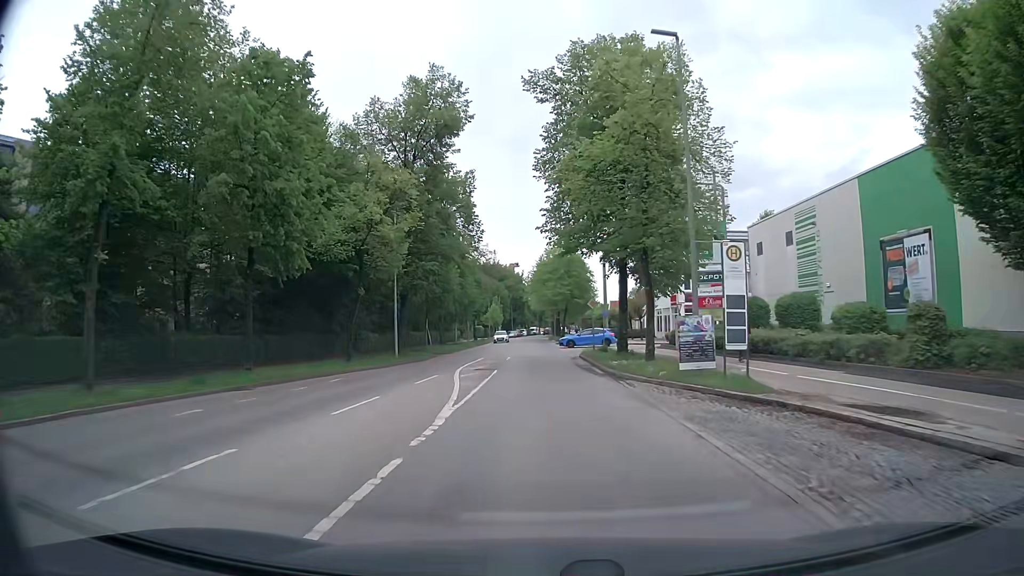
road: tertiary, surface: asphalt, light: Day
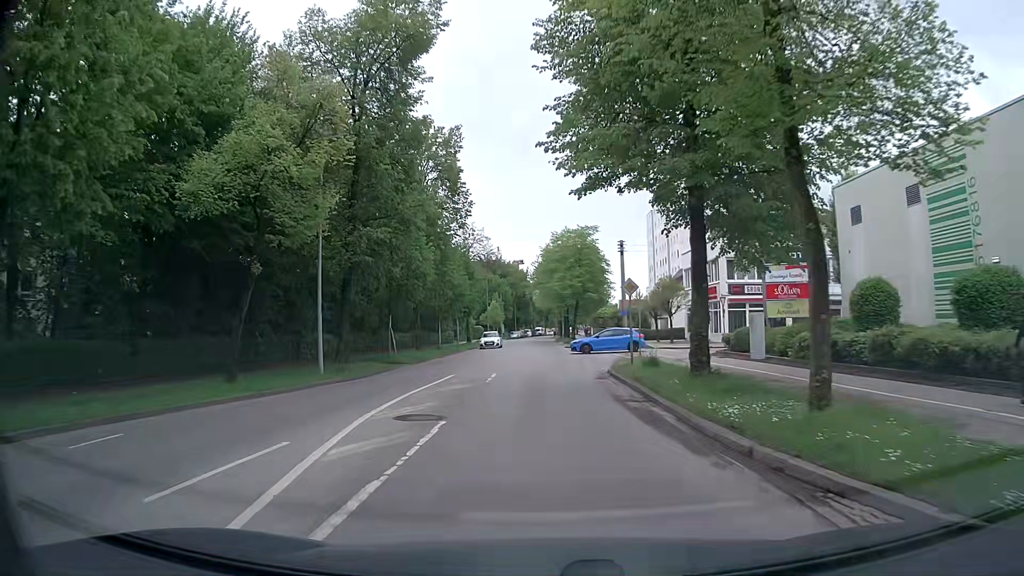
(0.0, +12.6) m; 0°
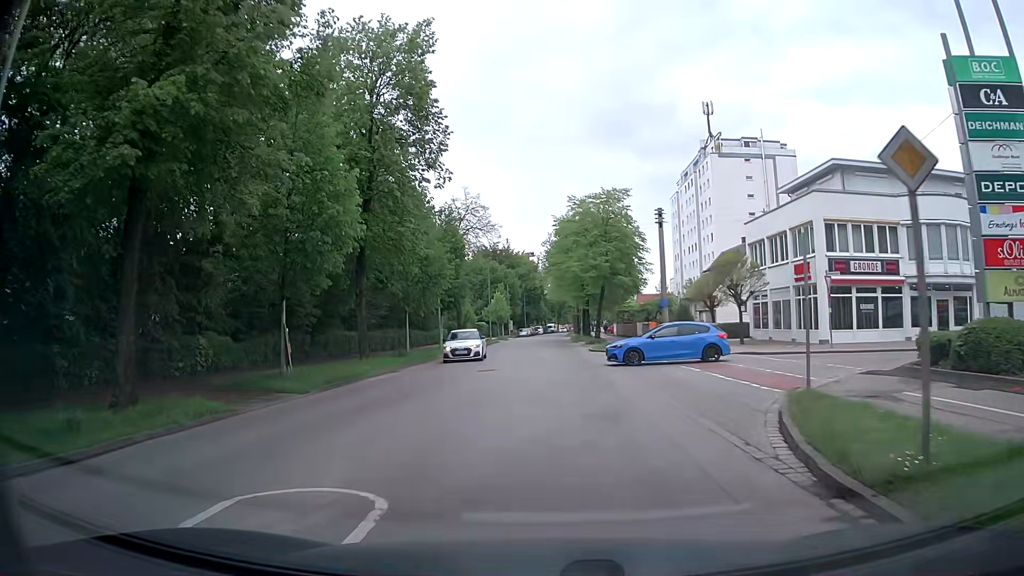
(-0.2, +15.5) m; -2°
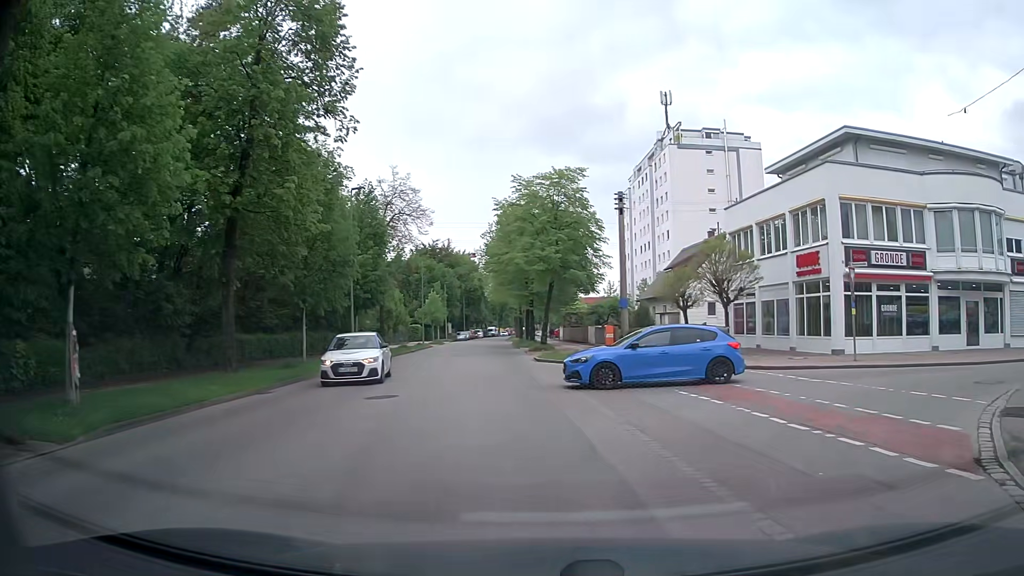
(+0.3, +7.4) m; +5°
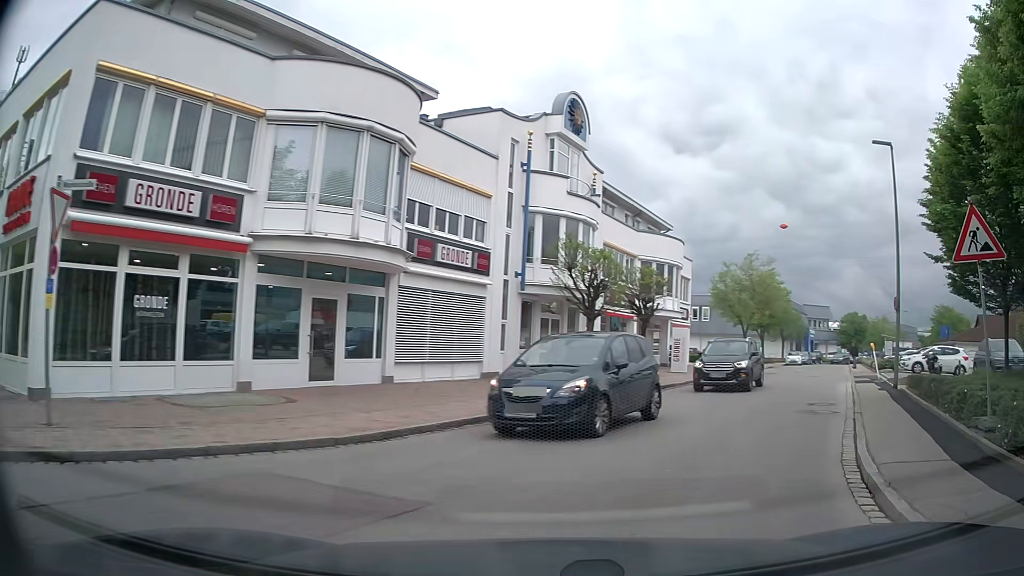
(+6.3, +12.9) m; +58°
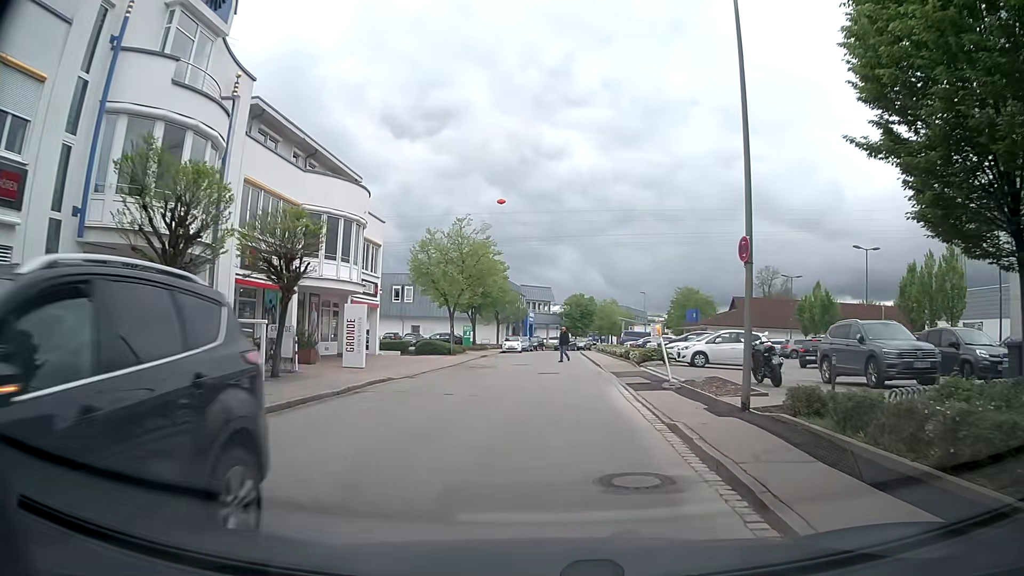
(+2.8, +10.2) m; +26°
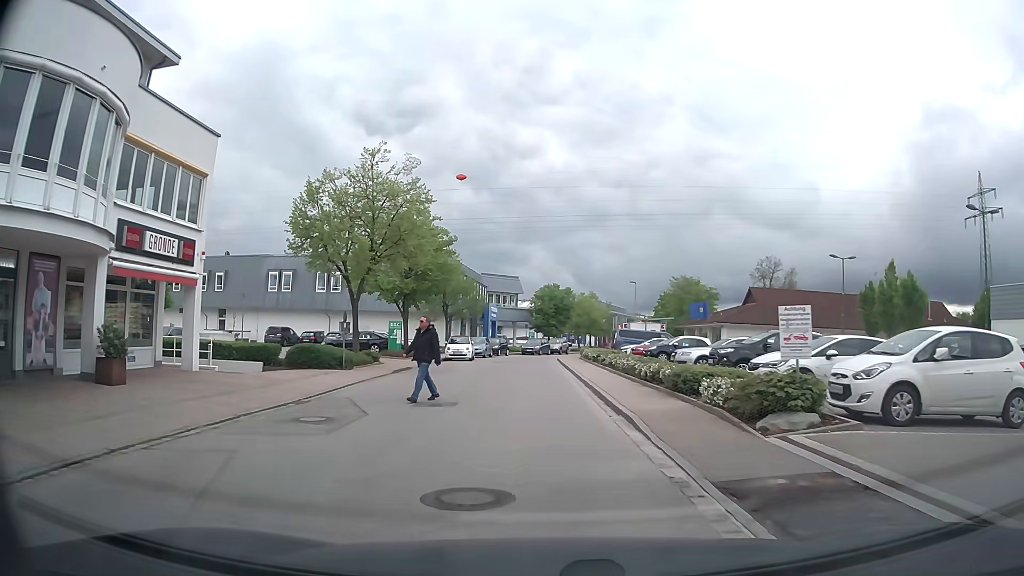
(+0.3, +18.2) m; +1°
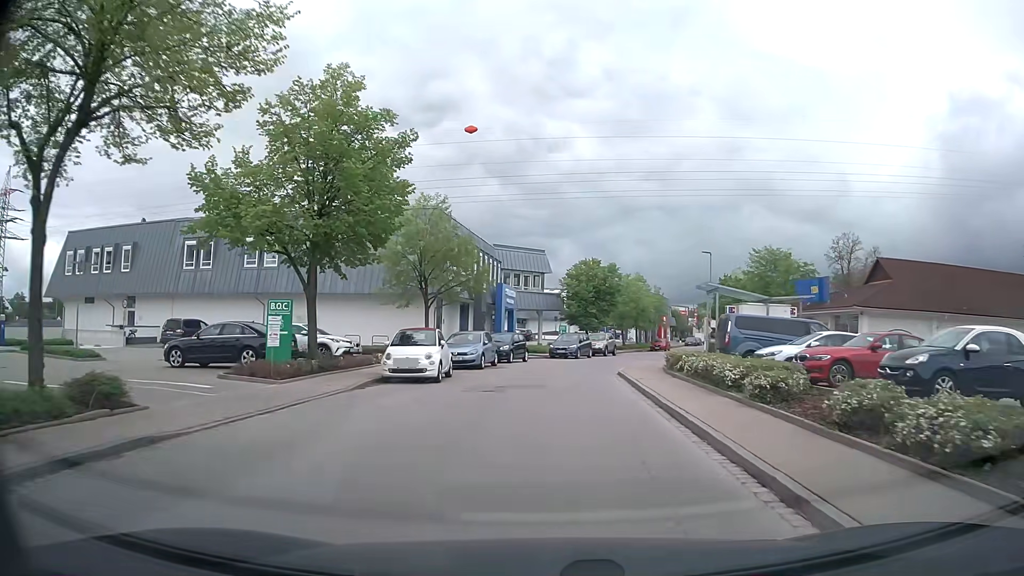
(-0.4, +21.7) m; -2°
(0, +10) (0, +20) (+2, +30) (+5, +39) (+8, +49) (+12, +58) (+15, +68) (+18, +77) (+21, +87) (+25, +96) m
